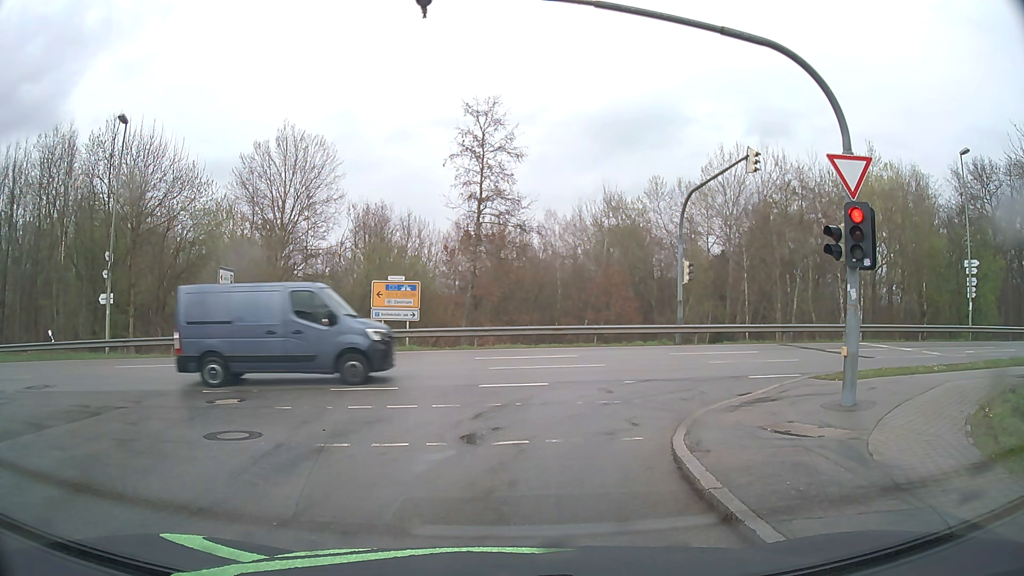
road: residential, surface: asphalt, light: Day
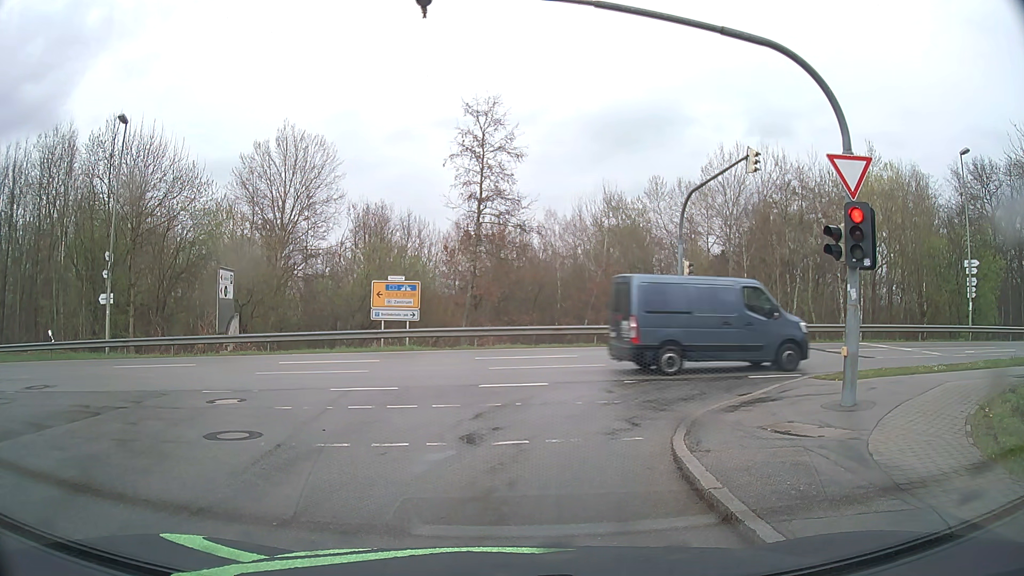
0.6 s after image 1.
(0.0, 0.0) m; 0°
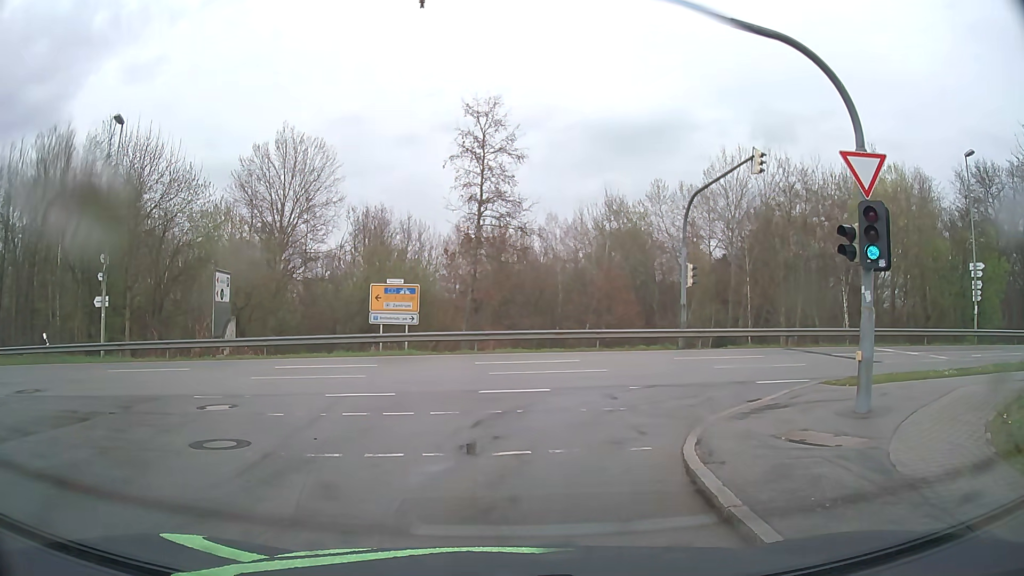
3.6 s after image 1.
(0.0, +0.5) m; 0°
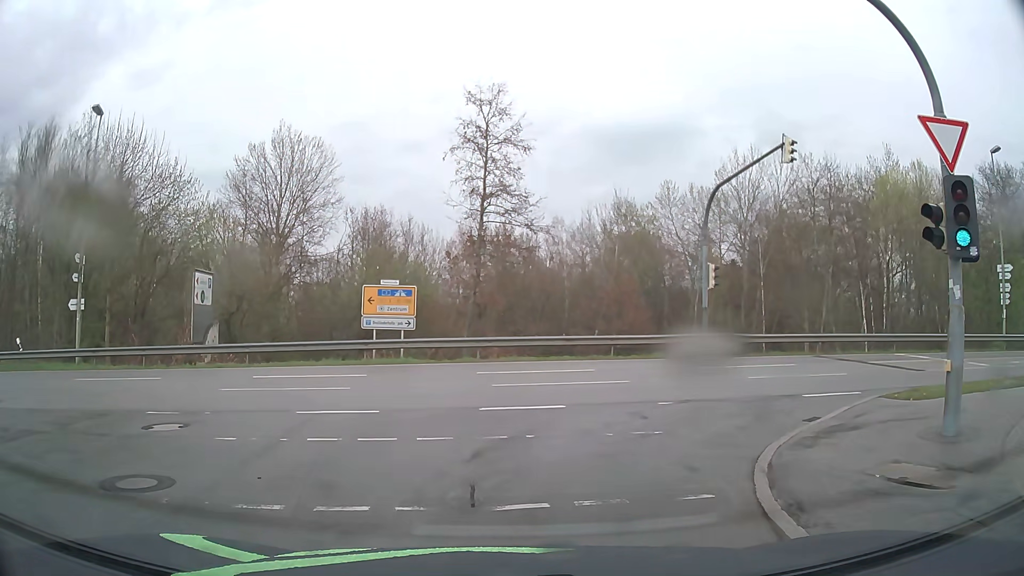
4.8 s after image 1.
(0.0, +2.5) m; -1°
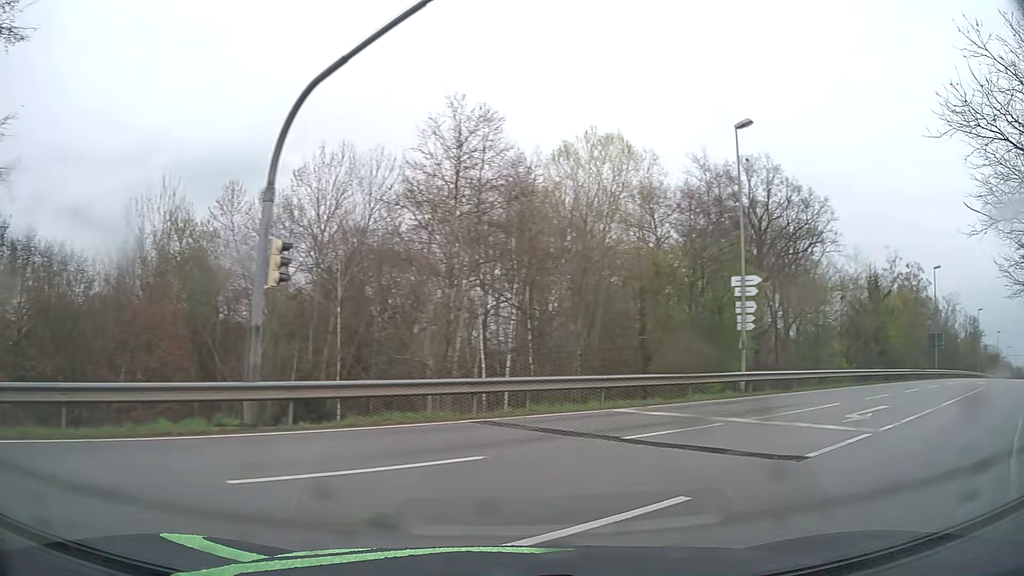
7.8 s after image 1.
(+2.8, +12.5) m; +37°
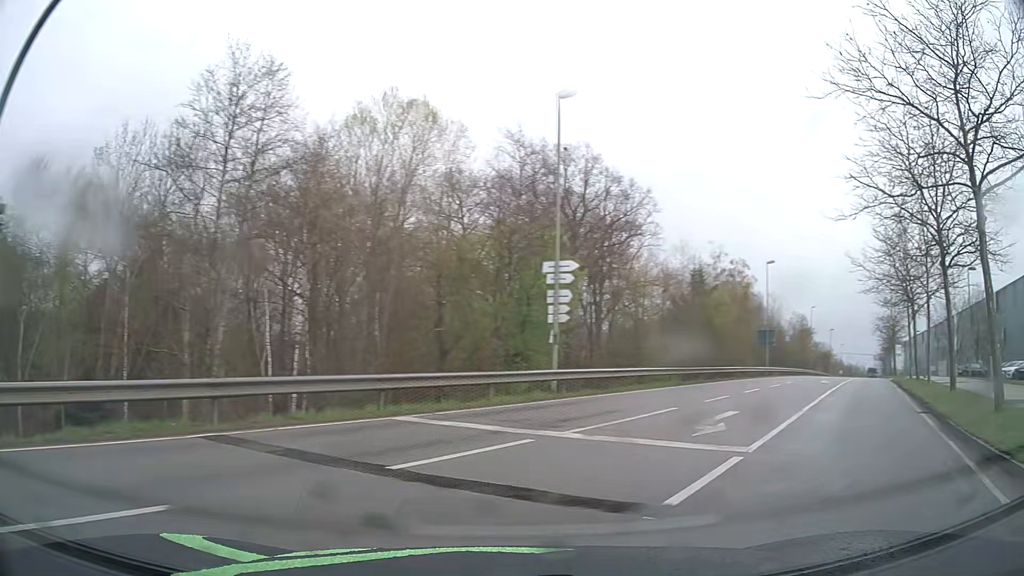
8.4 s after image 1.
(+0.5, +3.1) m; +16°
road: secondary
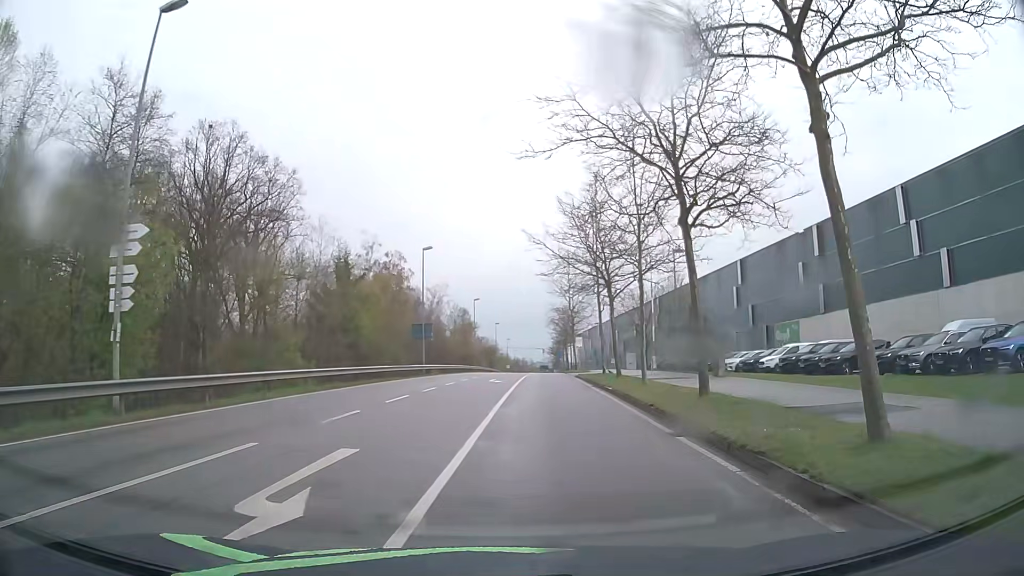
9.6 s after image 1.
(+2.1, +6.4) m; +30°
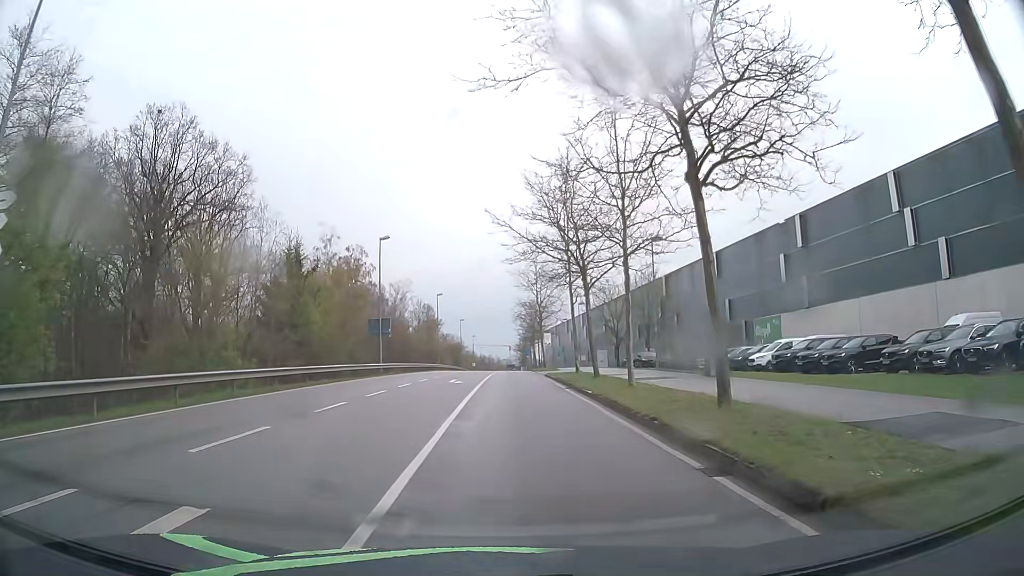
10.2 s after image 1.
(+0.1, +3.9) m; +3°
(0, +10) (0, +20) (0, +30) (0, +40) (0, +50) (0, +60) (0, +70) (0, +80) (0, +90) (0, +100) m
